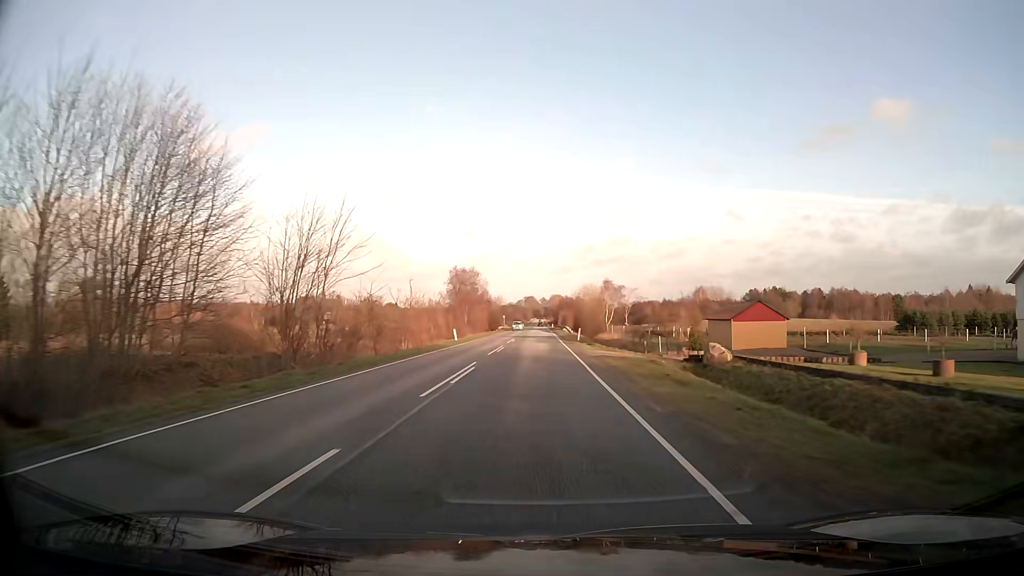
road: secondary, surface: asphalt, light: Day
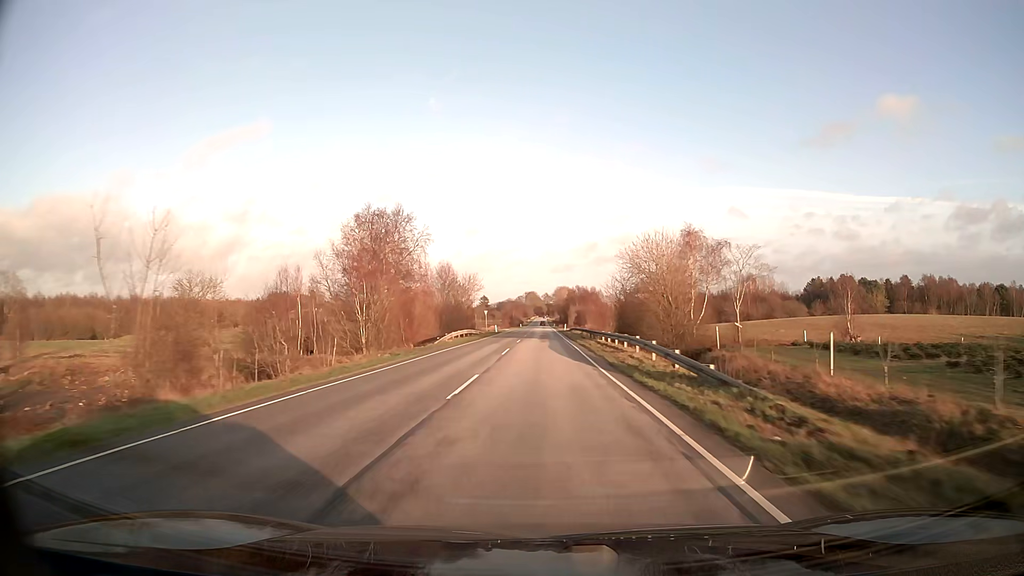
(-0.1, +63.7) m; 0°
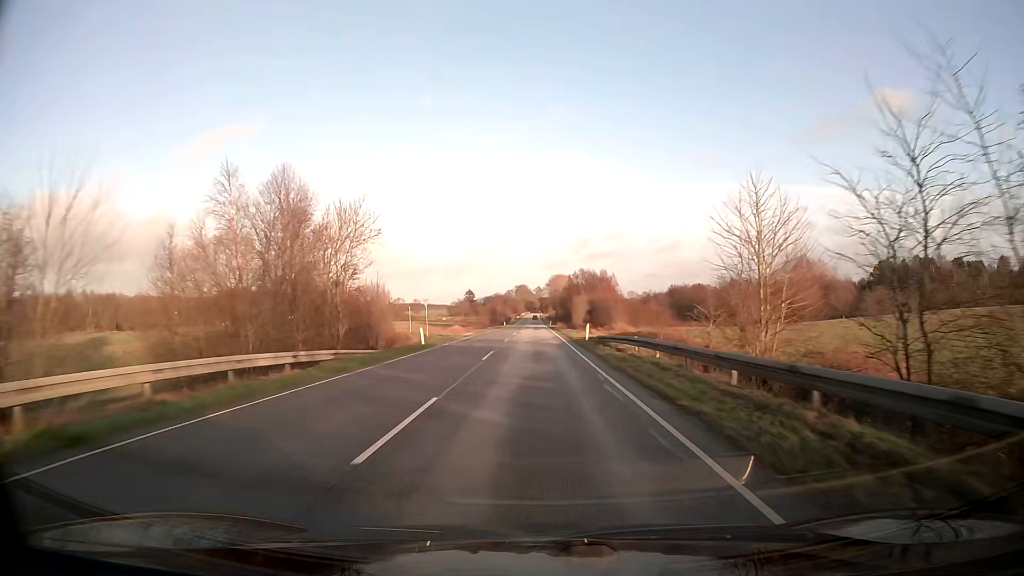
(+0.3, +51.0) m; +1°
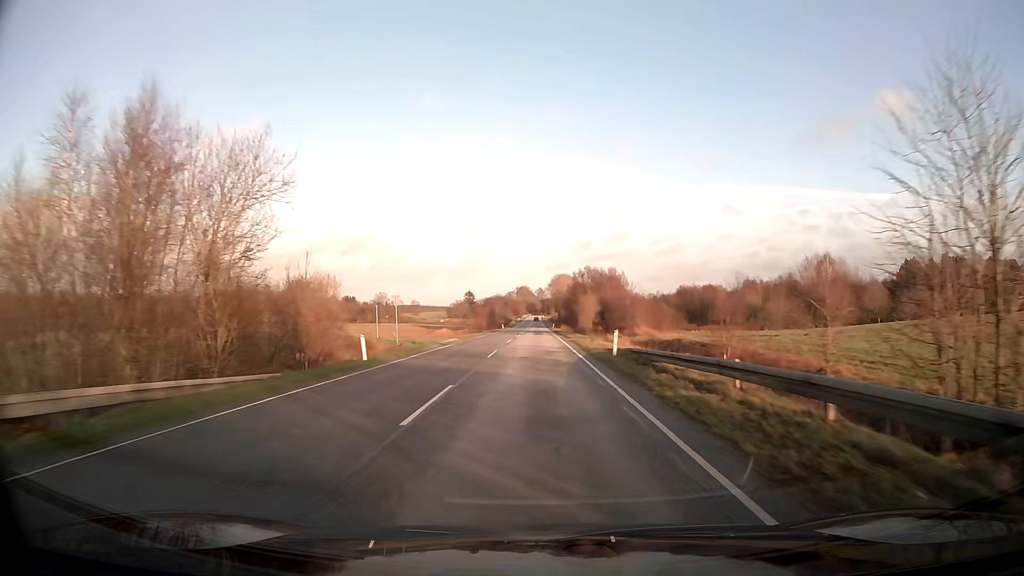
(0.0, +12.7) m; 0°
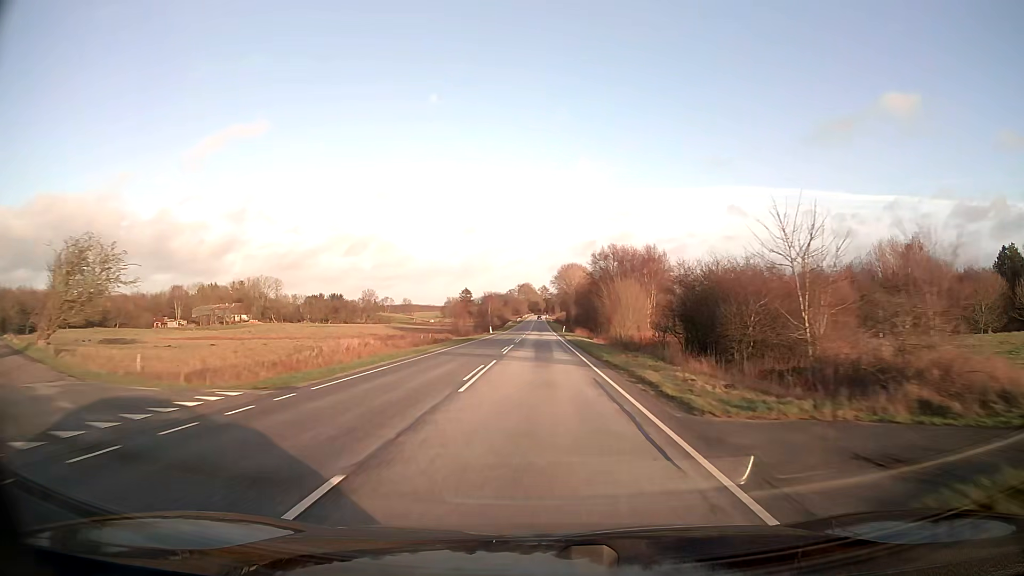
(-0.1, +38.2) m; 0°
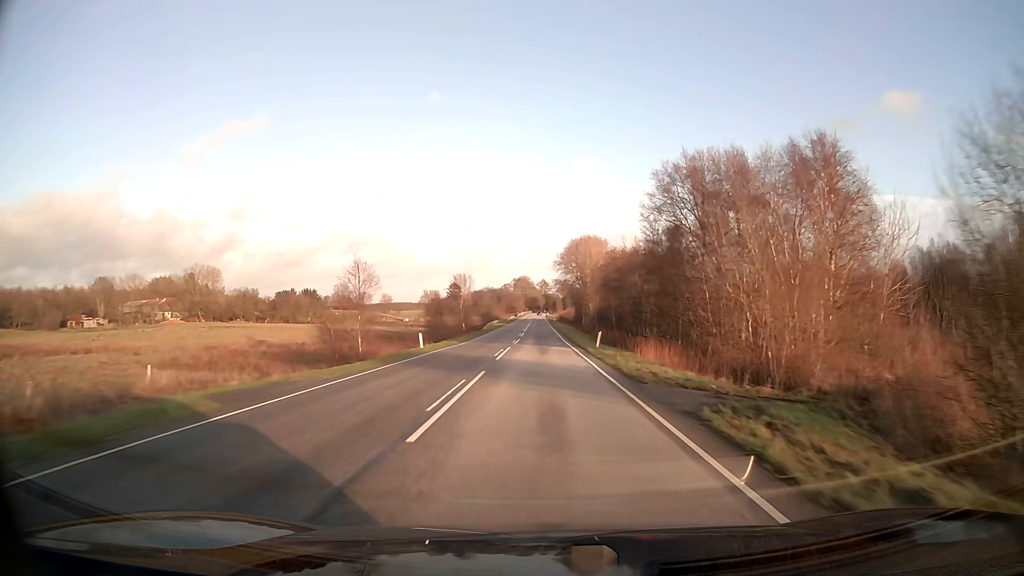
(0.0, +50.9) m; 0°
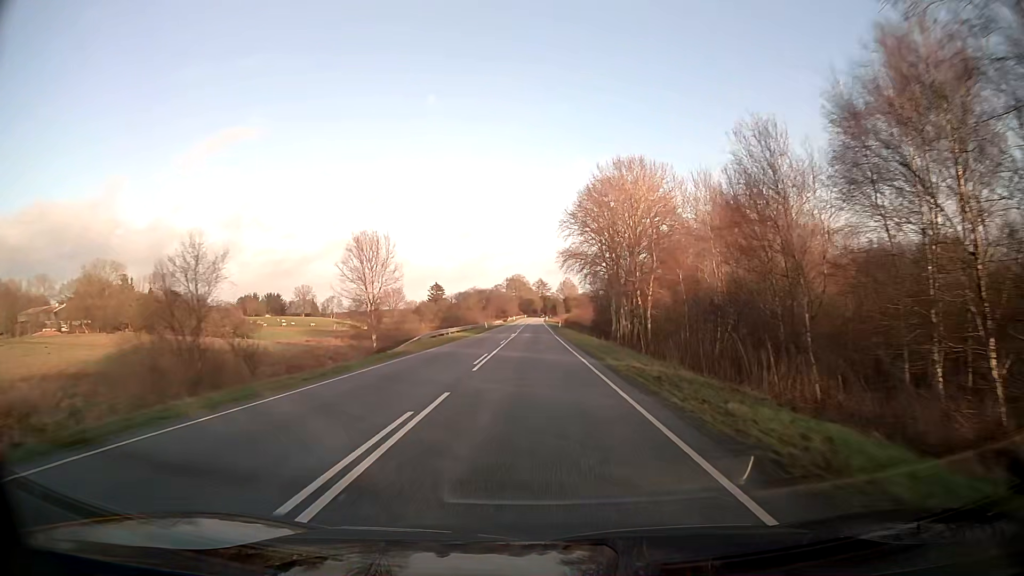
(+0.2, +51.0) m; 0°
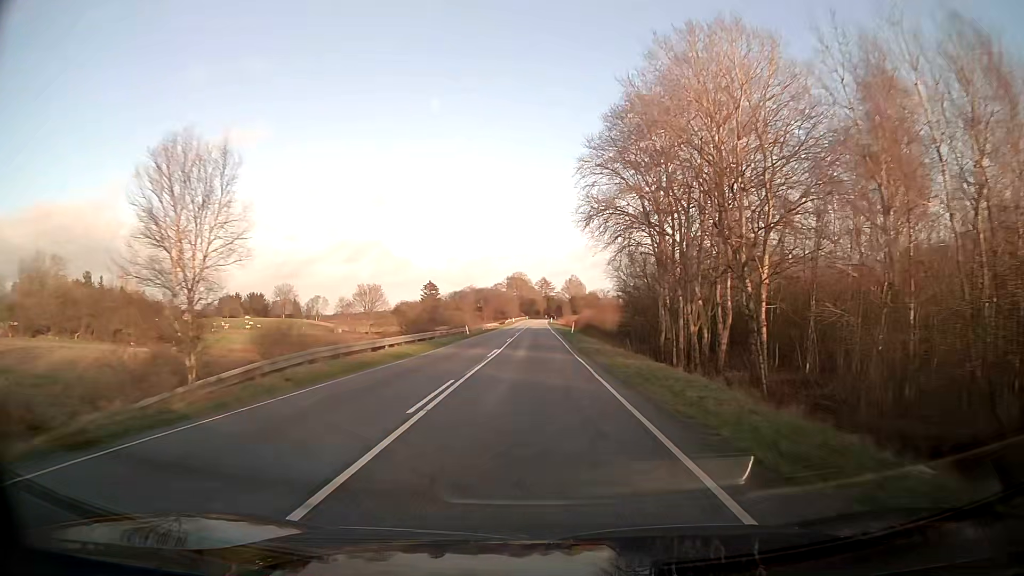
(0.0, +25.4) m; 0°
(0, +10) (0, +20) (0, +30) (0, +40) (0, +50) (0, +60) (0, +70) (0, +80) (0, +90) (0, +100) m
